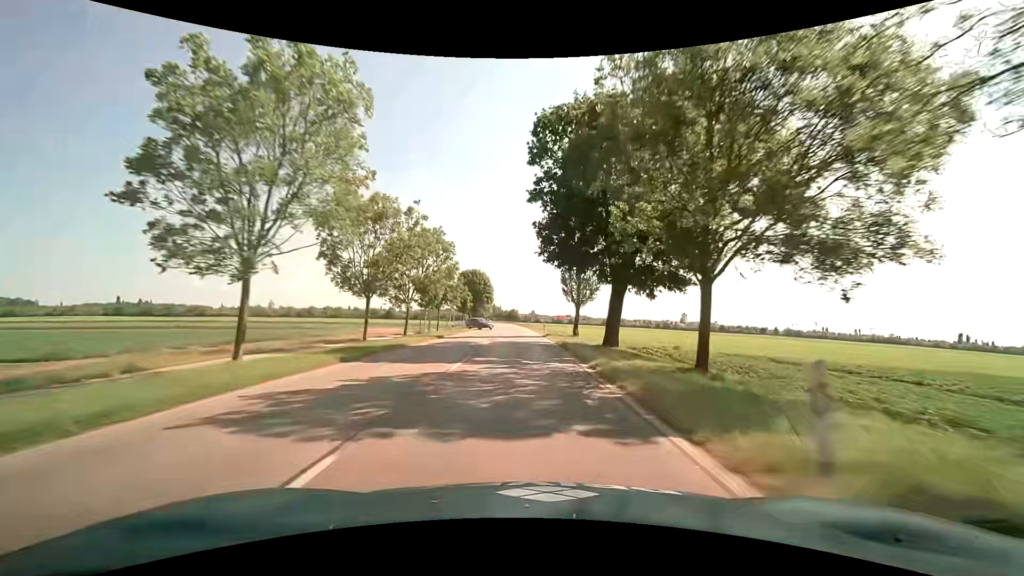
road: tertiary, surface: asphalt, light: Day
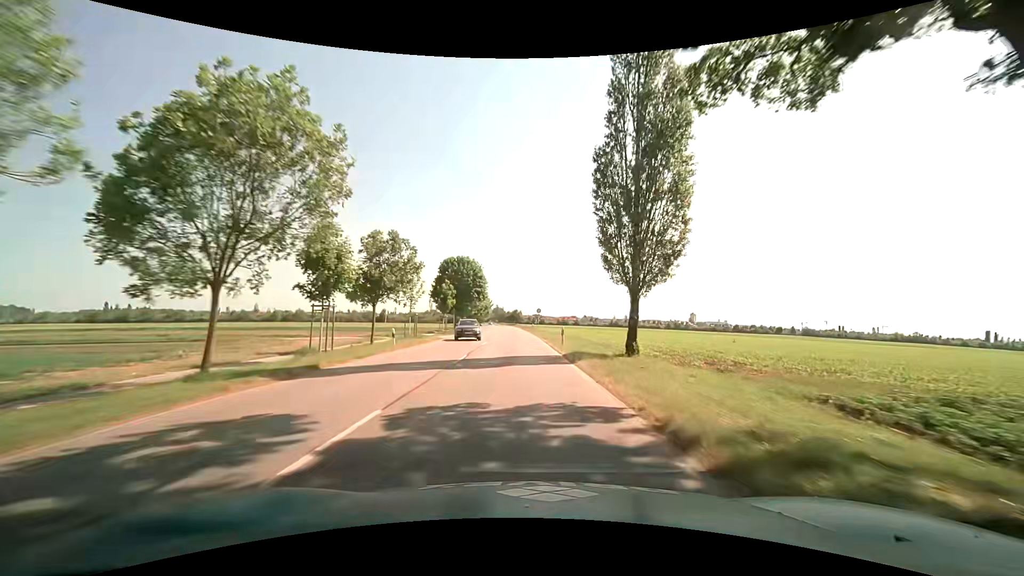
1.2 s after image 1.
(-0.1, +21.9) m; 0°
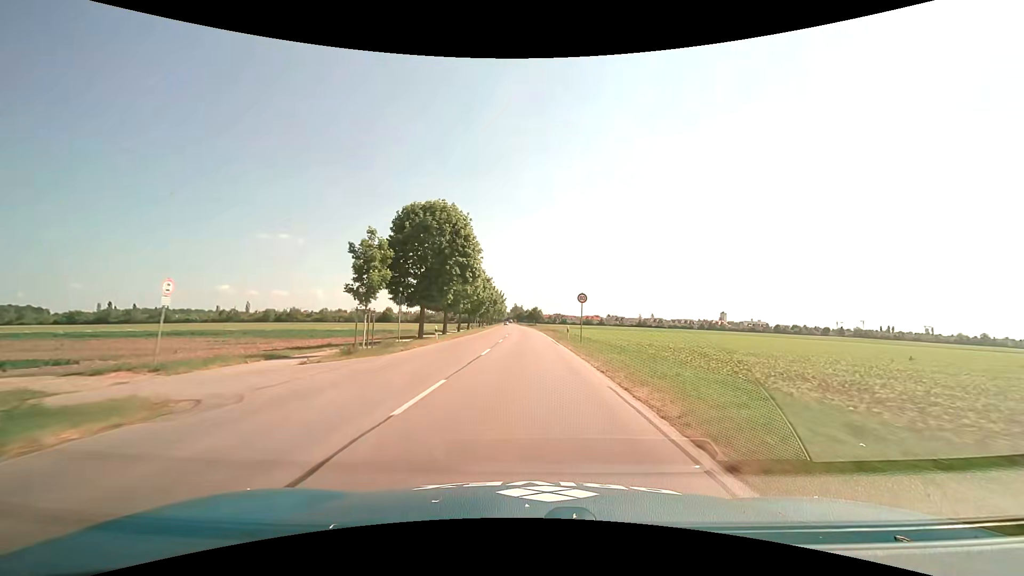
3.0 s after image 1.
(-0.8, +33.2) m; -2°
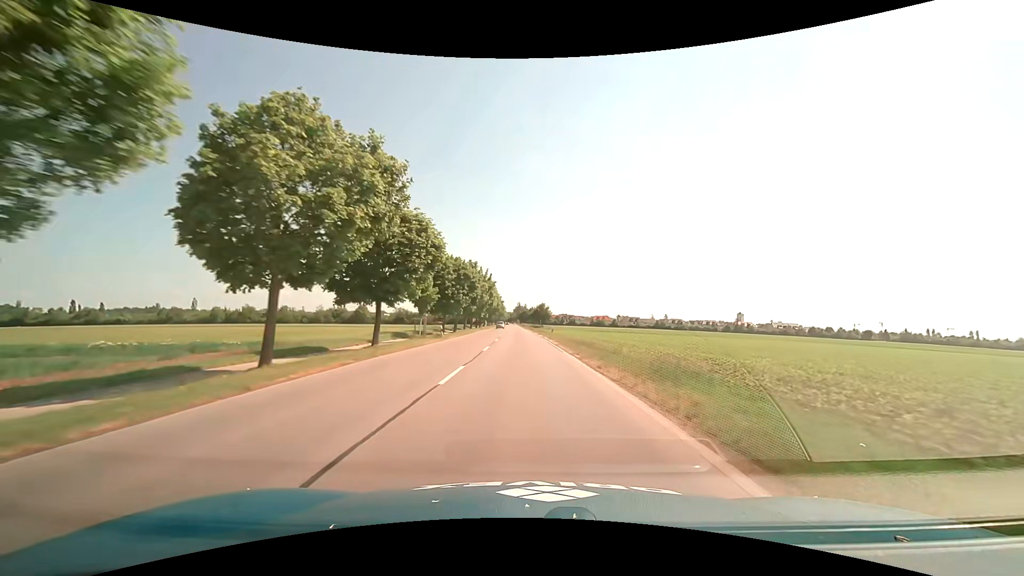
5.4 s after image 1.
(-0.3, +46.2) m; -1°
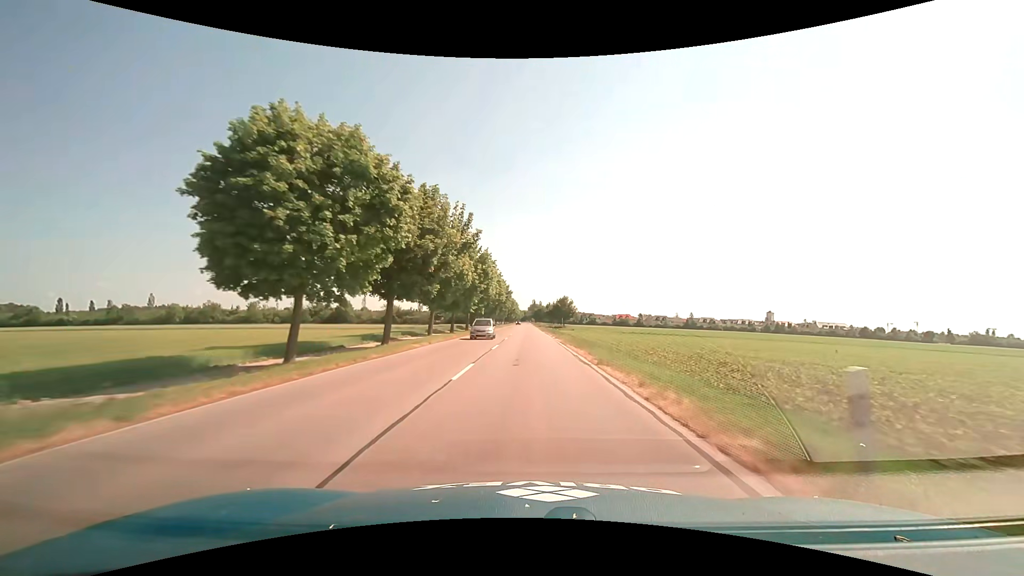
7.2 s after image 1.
(-0.5, +36.4) m; -1°
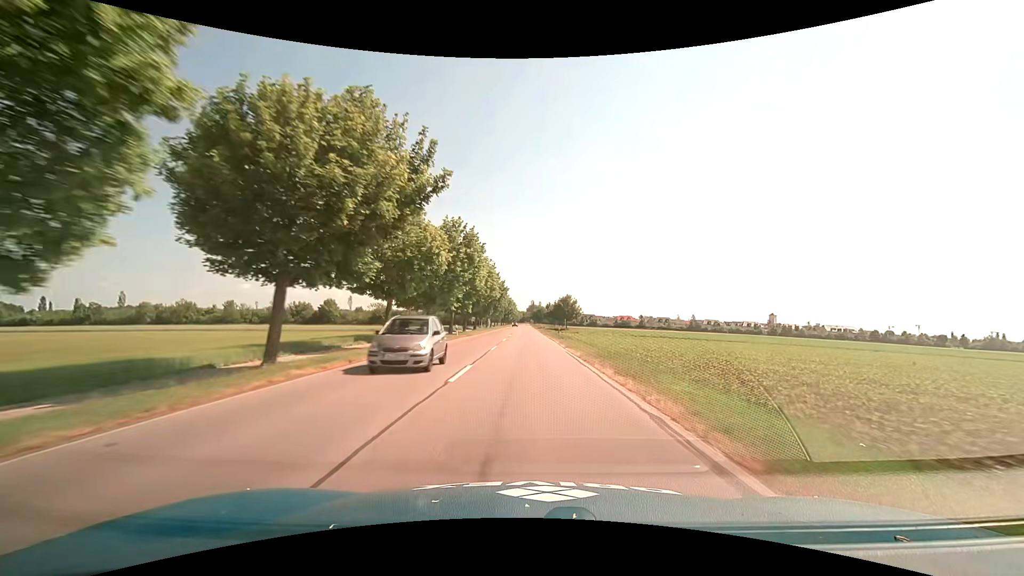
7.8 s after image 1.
(-0.1, +12.5) m; 0°
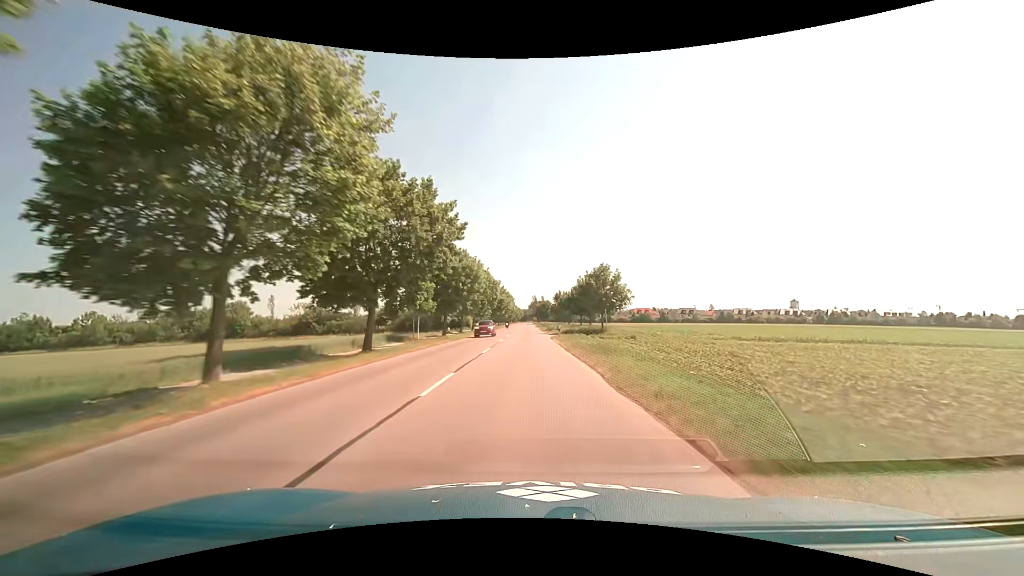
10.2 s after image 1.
(+0.3, +51.4) m; 0°
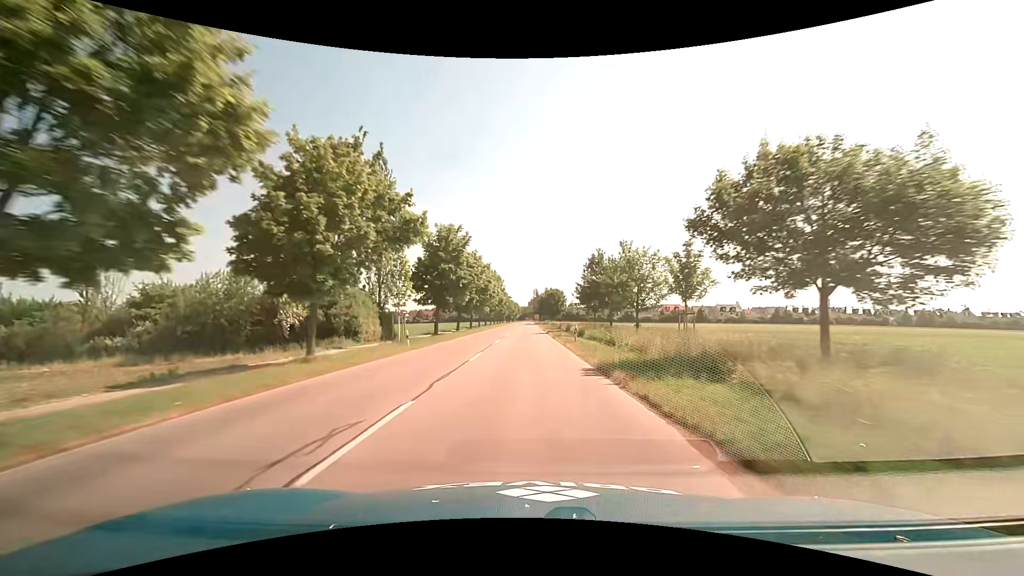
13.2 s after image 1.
(-0.2, +66.4) m; 0°
(0, +10) (0, +20) (0, +30) (0, +40) (0, +50) (0, +60) (0, +70) (0, +80) (0, +90) (0, +100) m
